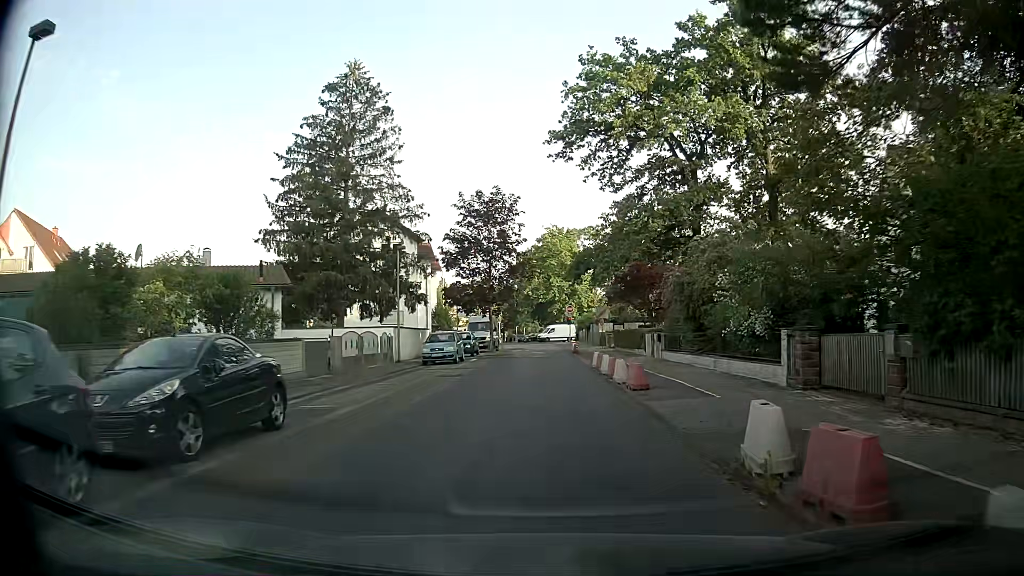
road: residential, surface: asphalt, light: Day
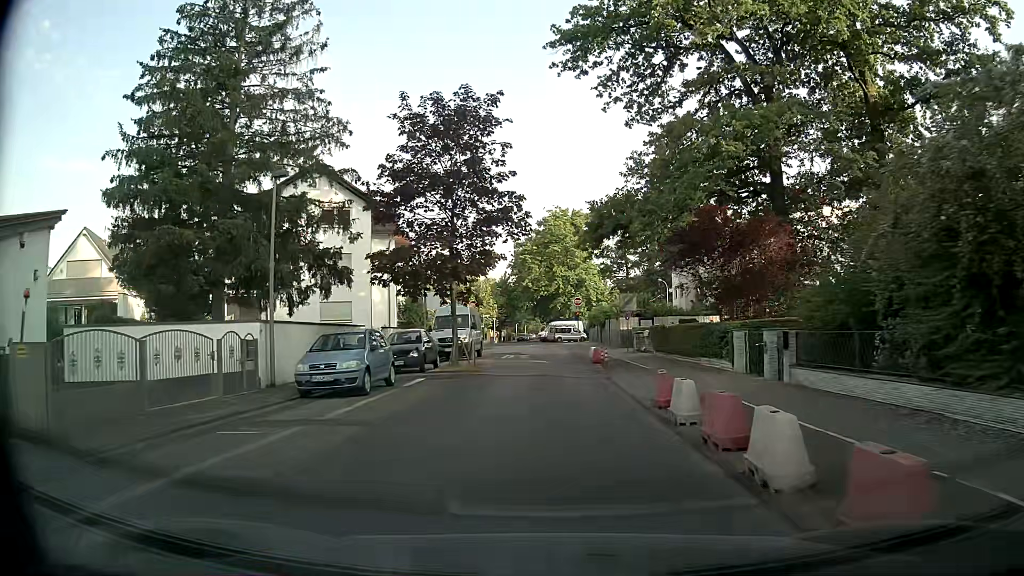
(0.0, +15.9) m; -1°
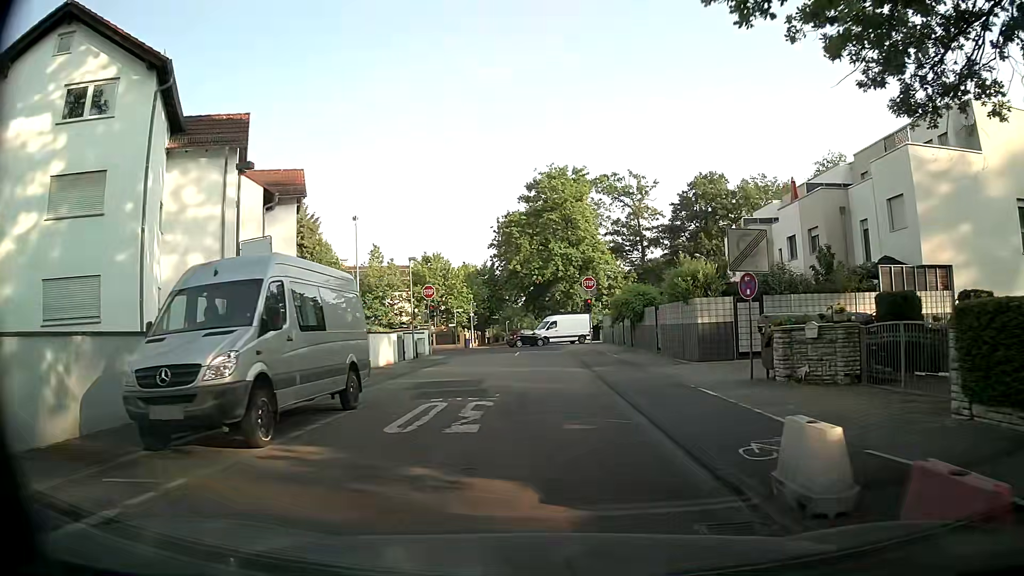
(+0.4, +24.3) m; +1°
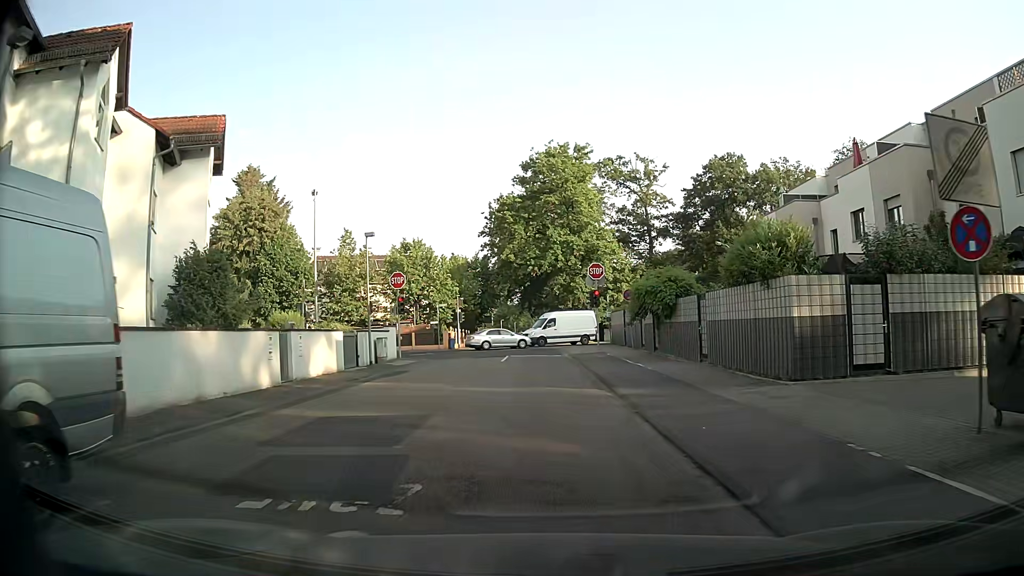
(0.0, +8.9) m; +1°
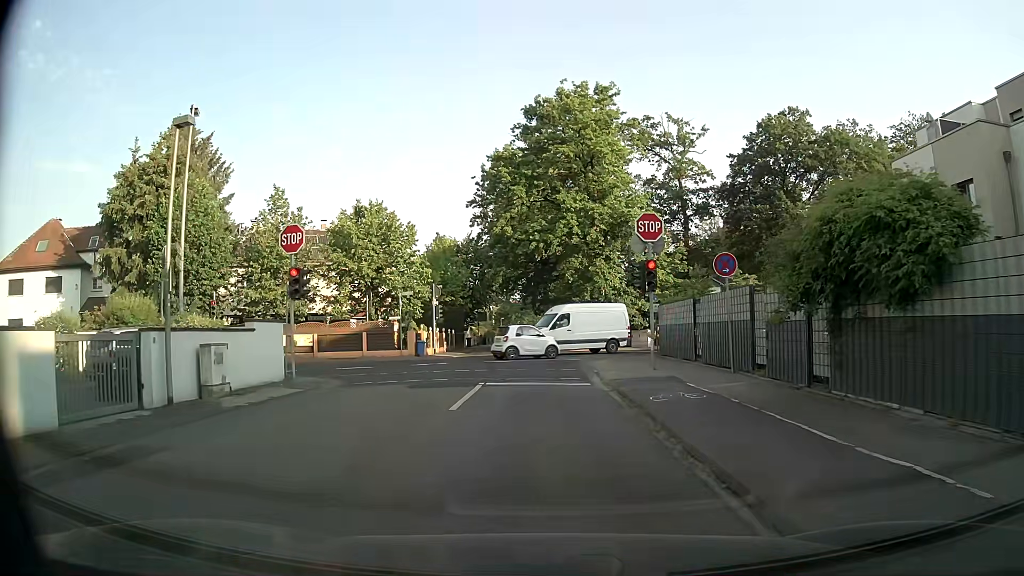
(-0.4, +16.7) m; -1°
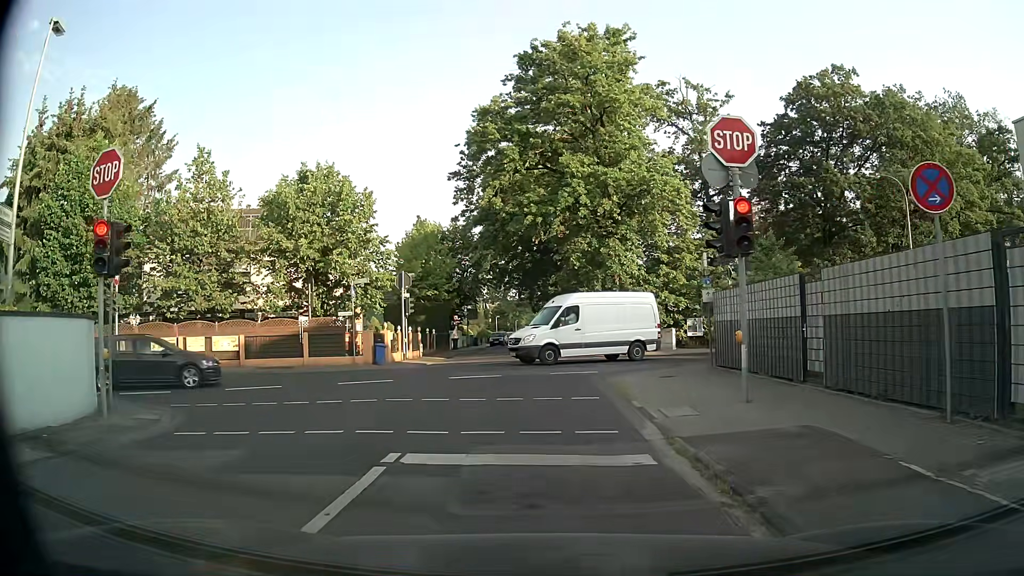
(0.0, +9.4) m; 0°
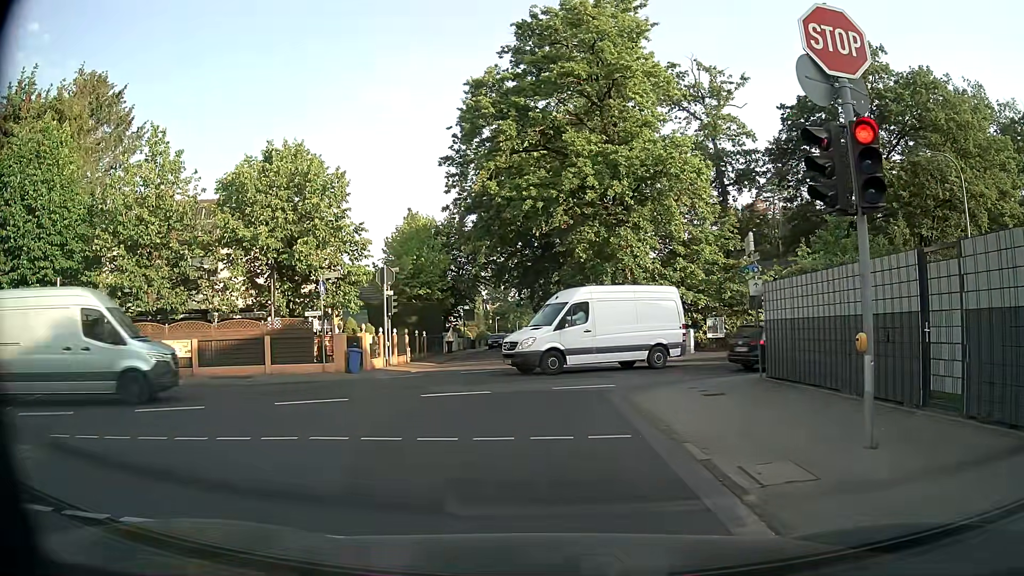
(0.0, +4.2) m; 0°
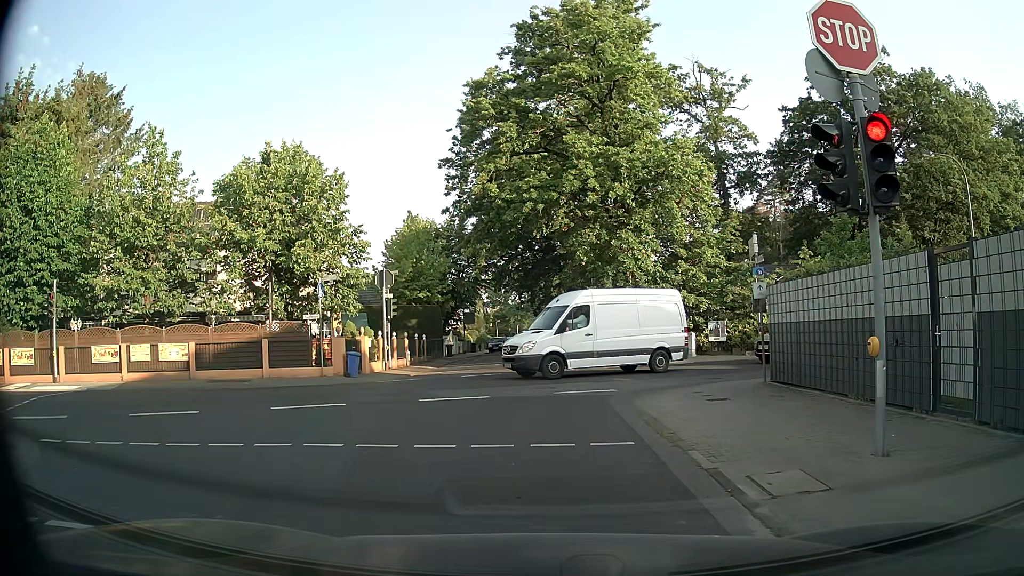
(0.0, +0.3) m; 0°
